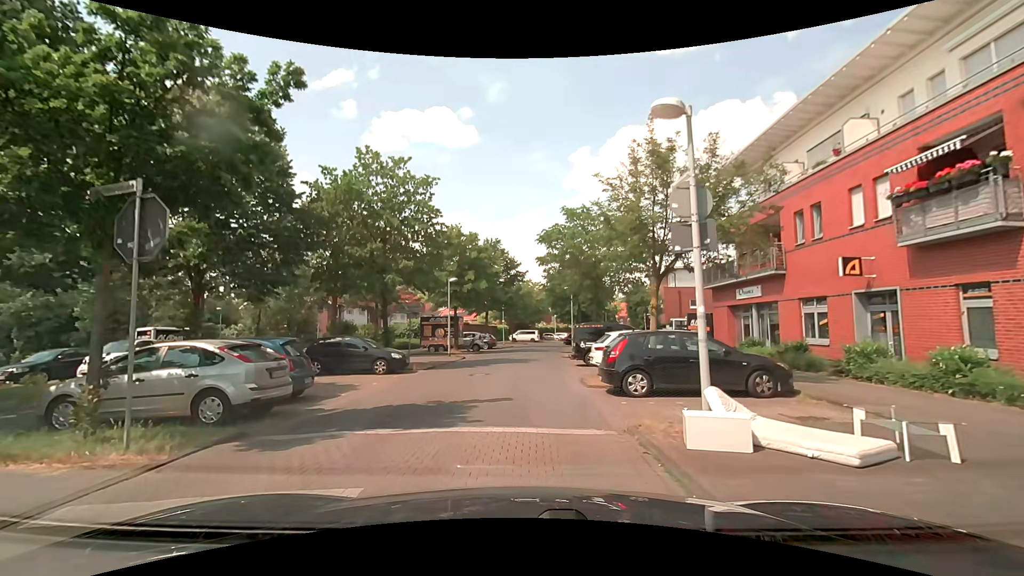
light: Day
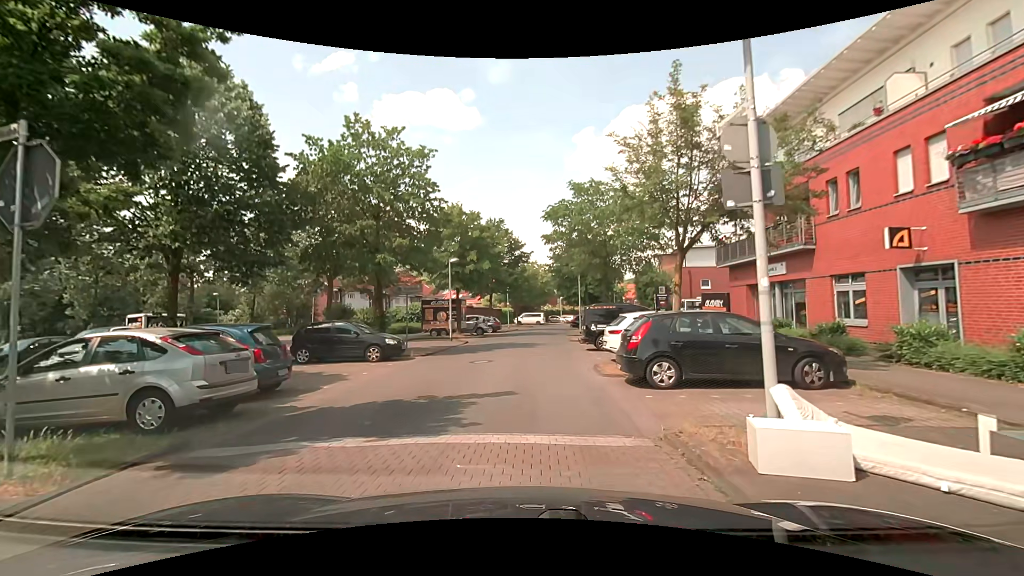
(0.0, +1.7) m; 0°
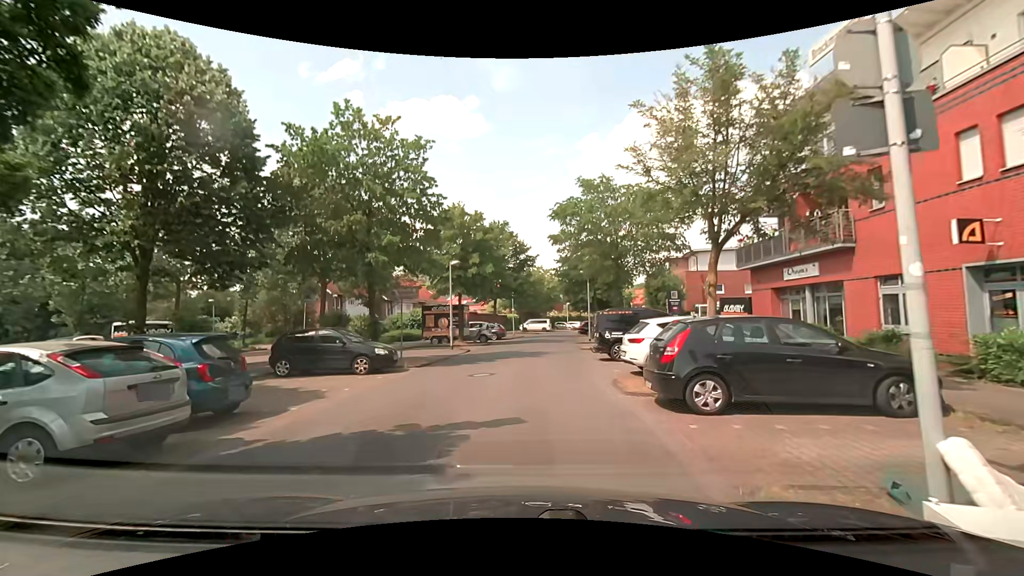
(0.0, +2.0) m; -3°
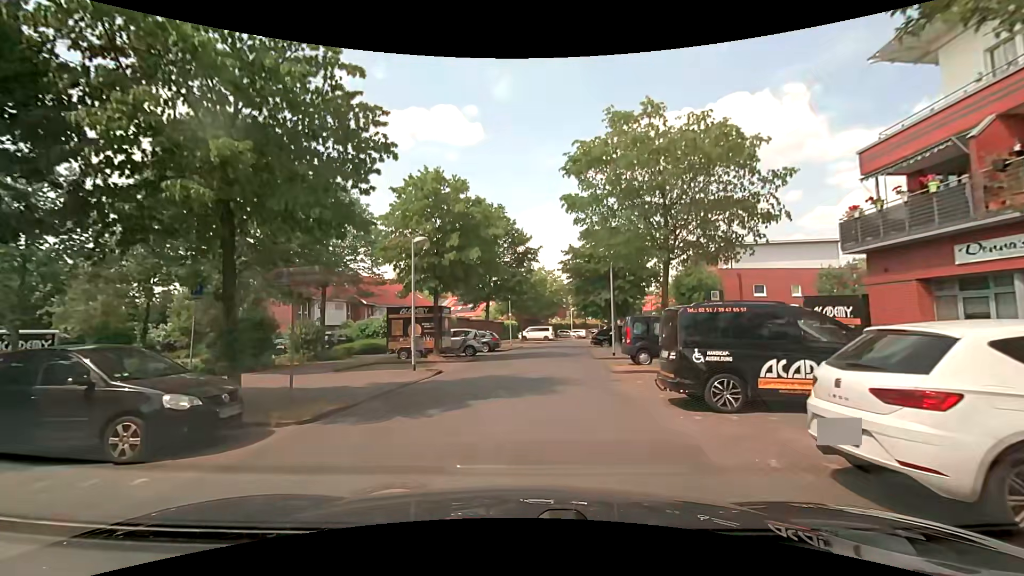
(+0.3, +9.1) m; +1°
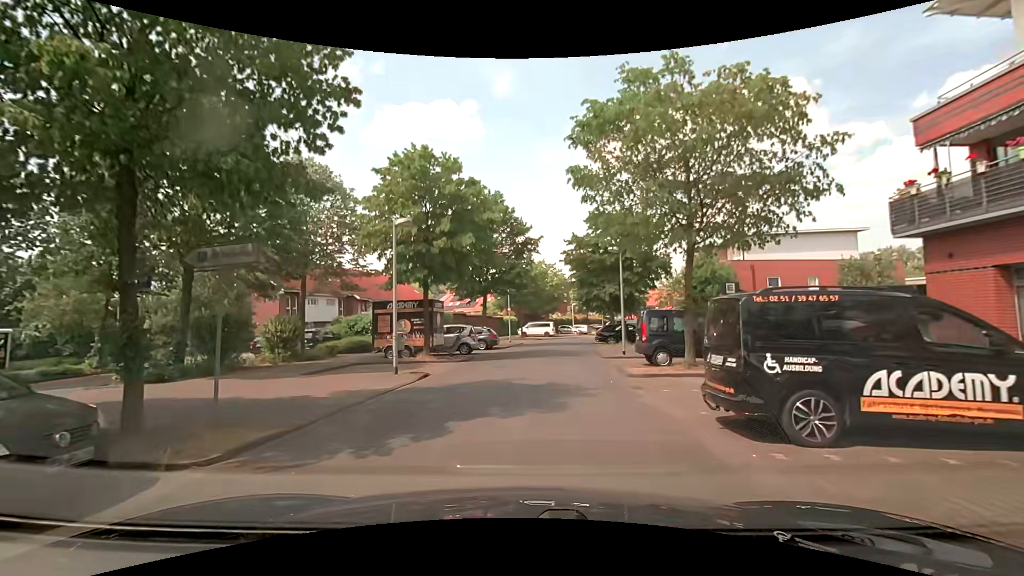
(0.0, +2.5) m; 0°
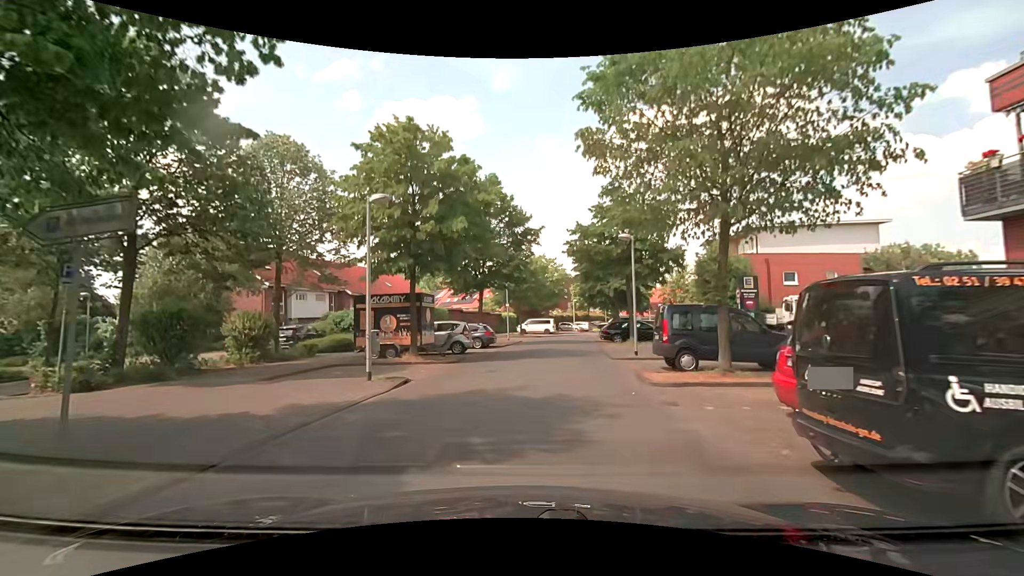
(0.0, +2.5) m; +1°
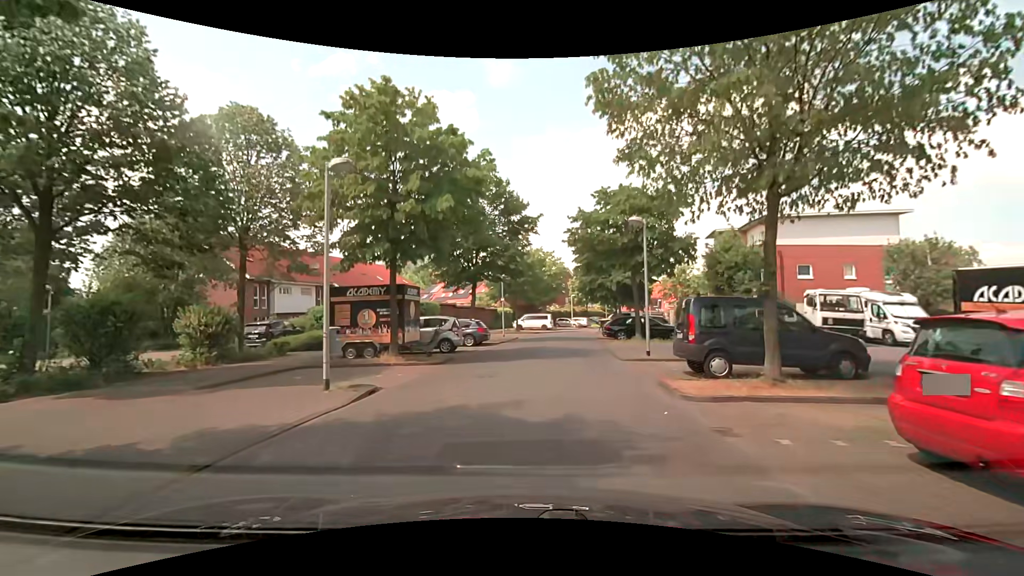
(0.0, +2.4) m; +1°
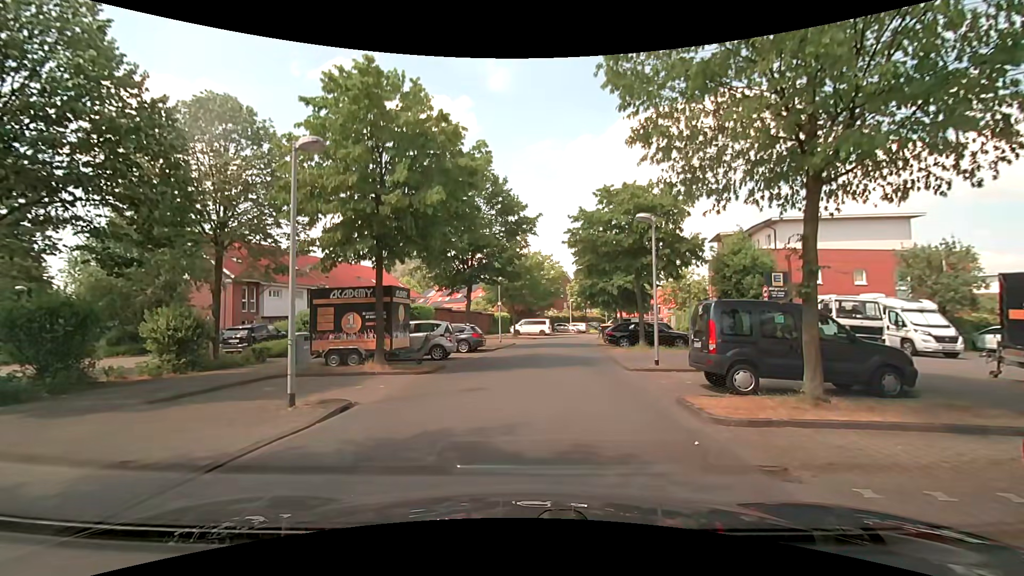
(0.0, +1.3) m; -1°
